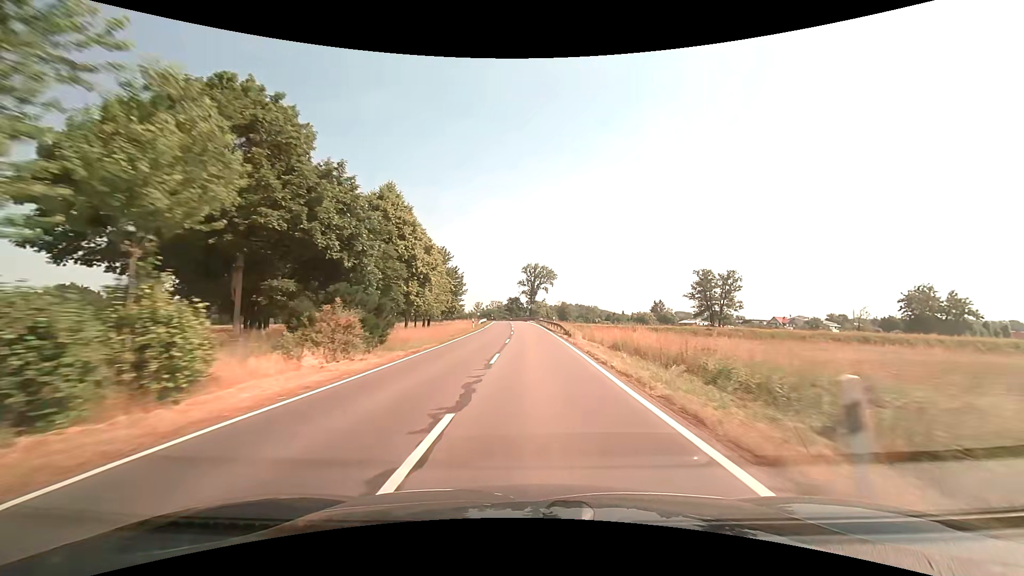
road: secondary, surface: asphalt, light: Day
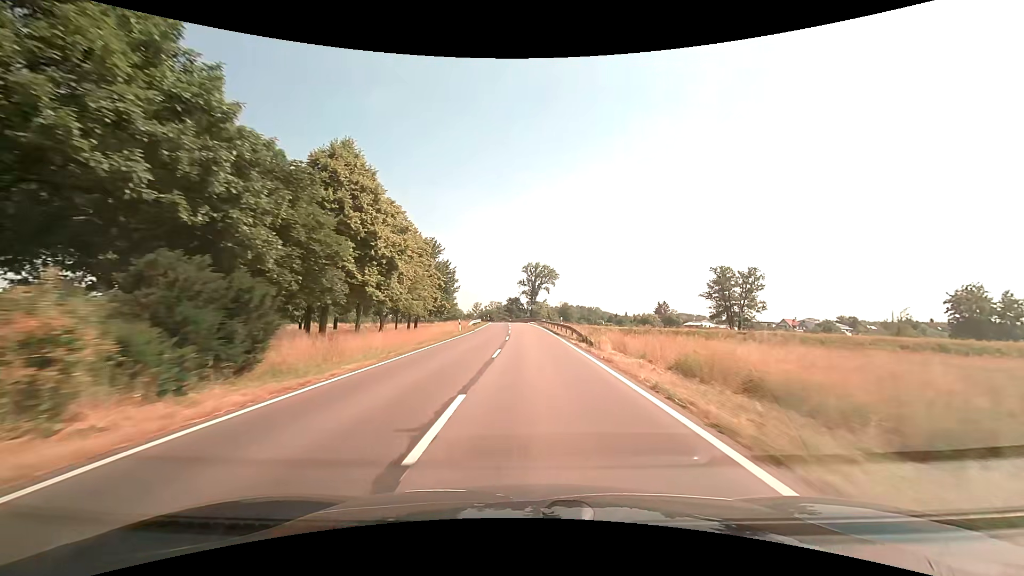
(0.0, +10.8) m; 0°
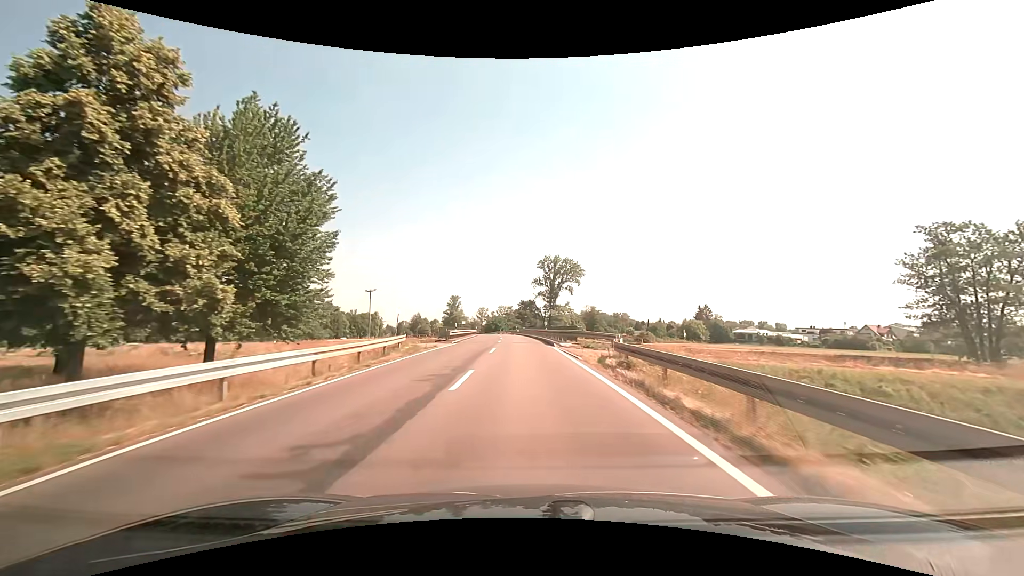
(-0.5, +54.5) m; -2°
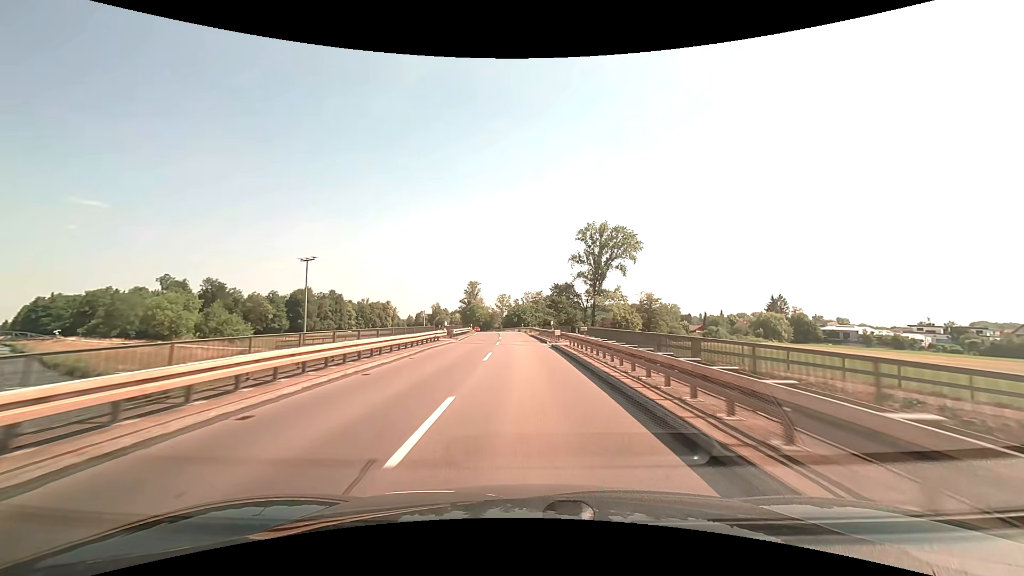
(-1.6, +53.2) m; -3°
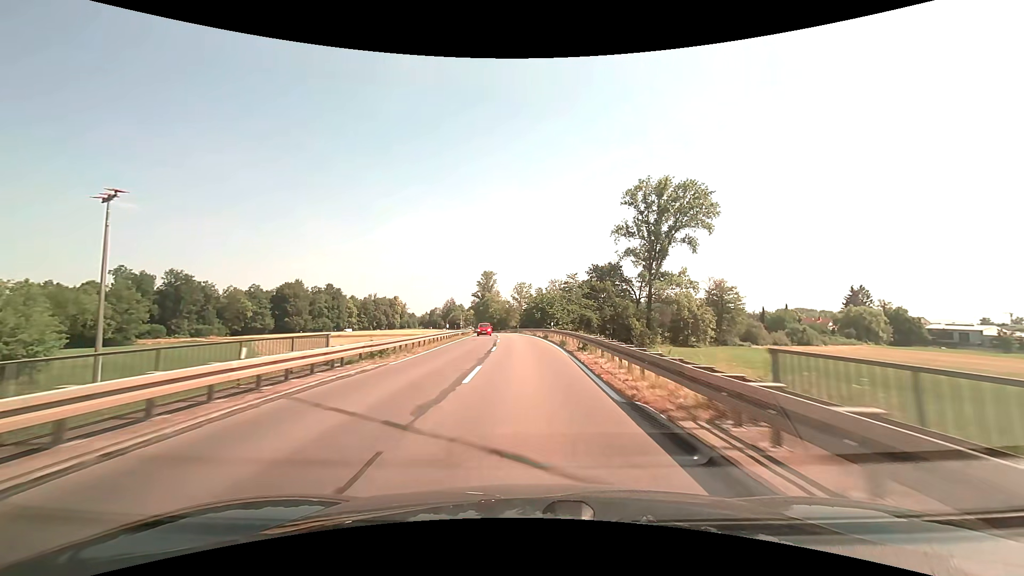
(-0.9, +42.1) m; -3°
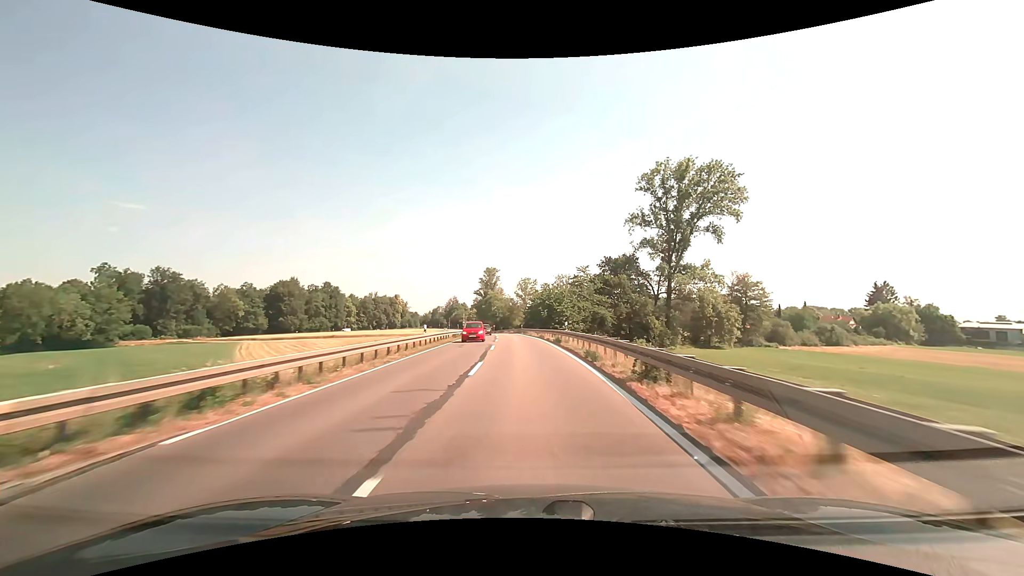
(-0.1, +10.5) m; -1°
(0, +10) (0, +20) (0, +30) (-1, +40) (-1, +50) (-2, +60) (-3, +70) (-4, +80) (-5, +90) (-6, +100) m
